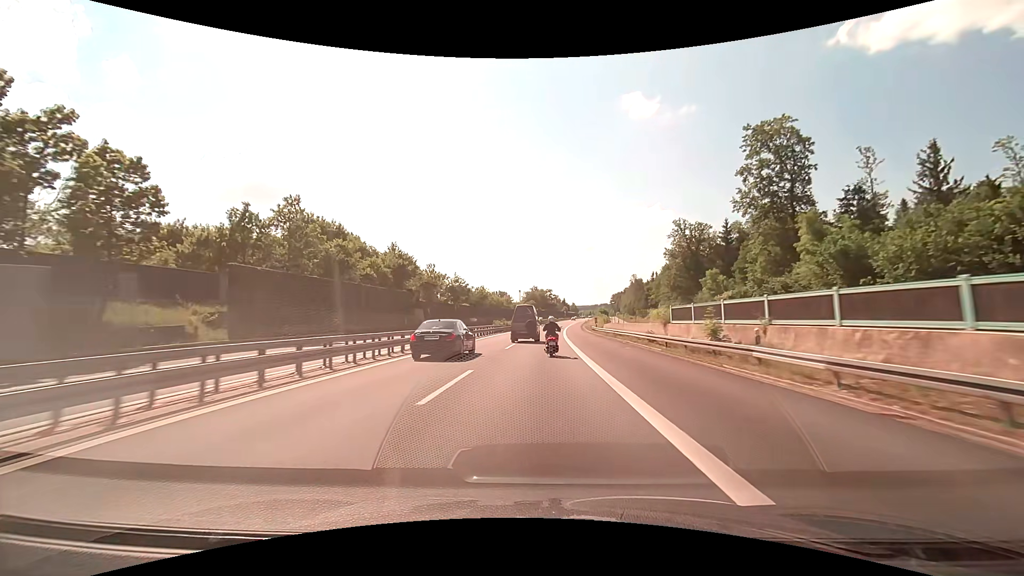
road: motorway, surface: asphalt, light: Day
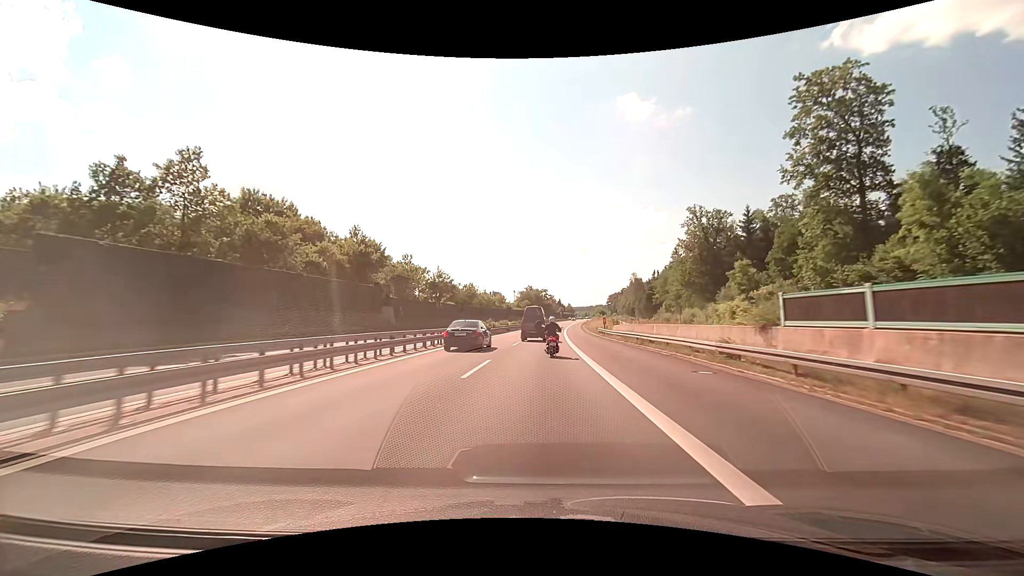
(+0.1, +14.0) m; +1°
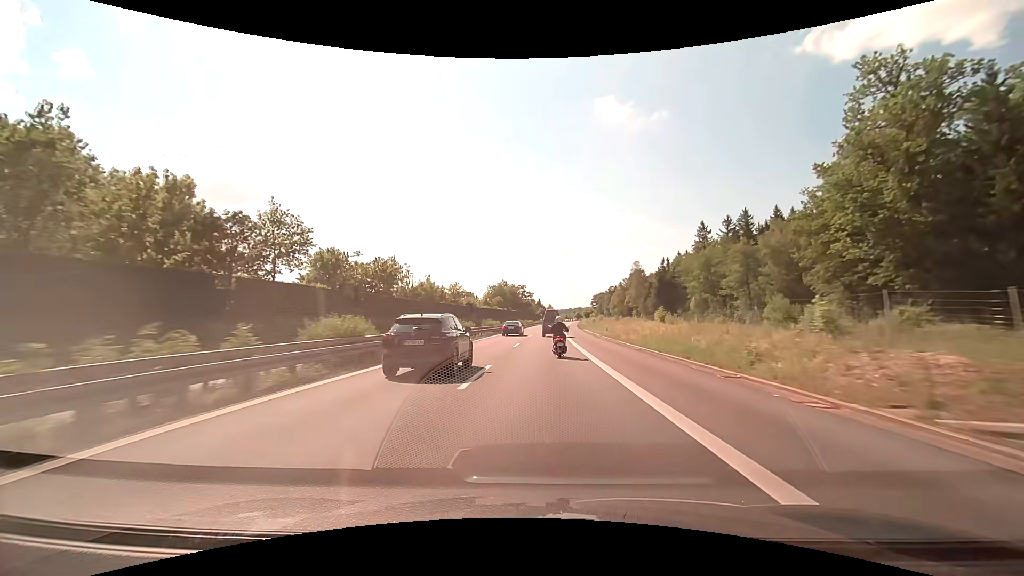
(+1.2, +56.3) m; +2°
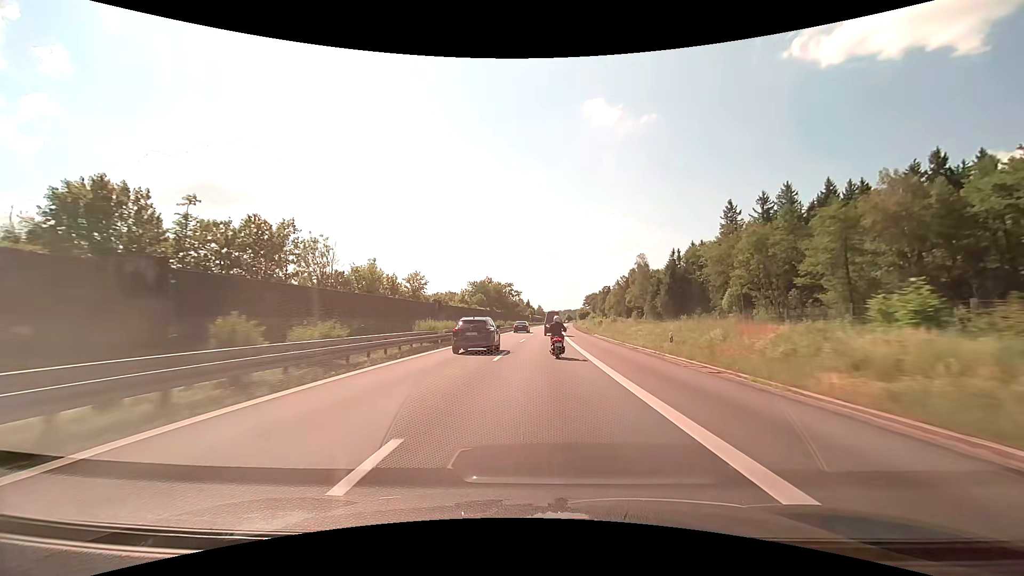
(+0.3, +28.4) m; +1°
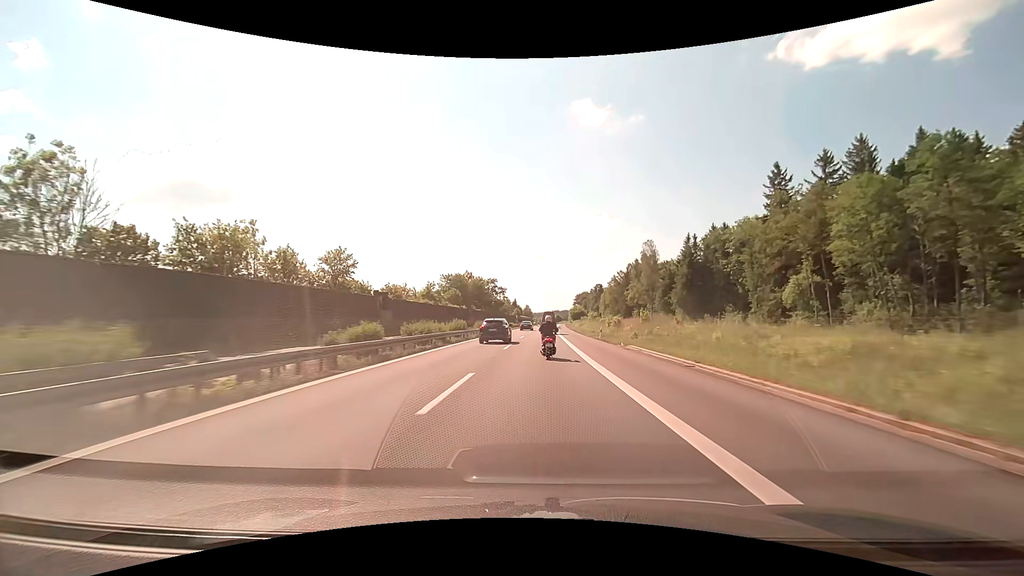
(+0.4, +28.5) m; +2°
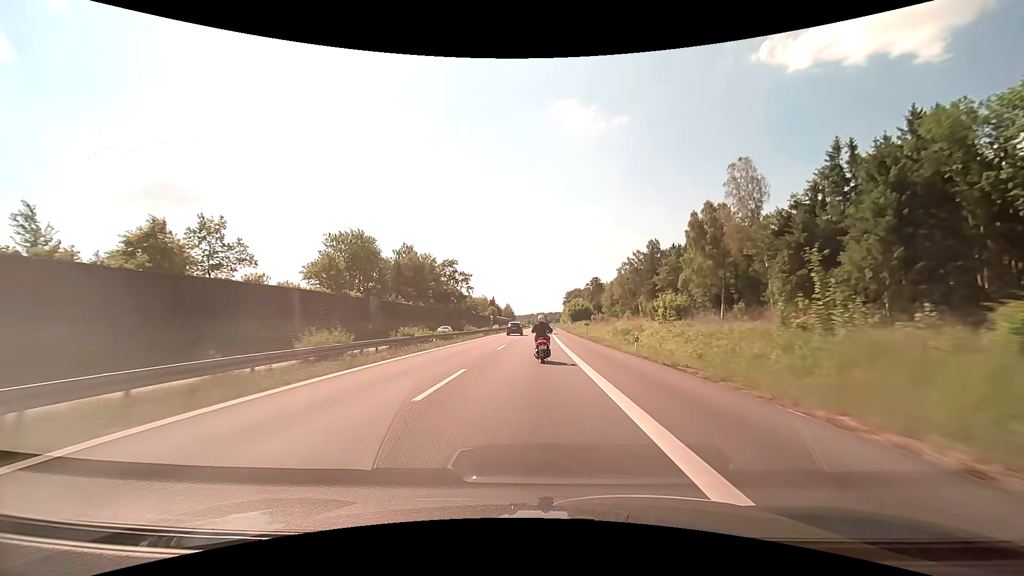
(+1.3, +70.6) m; +2°
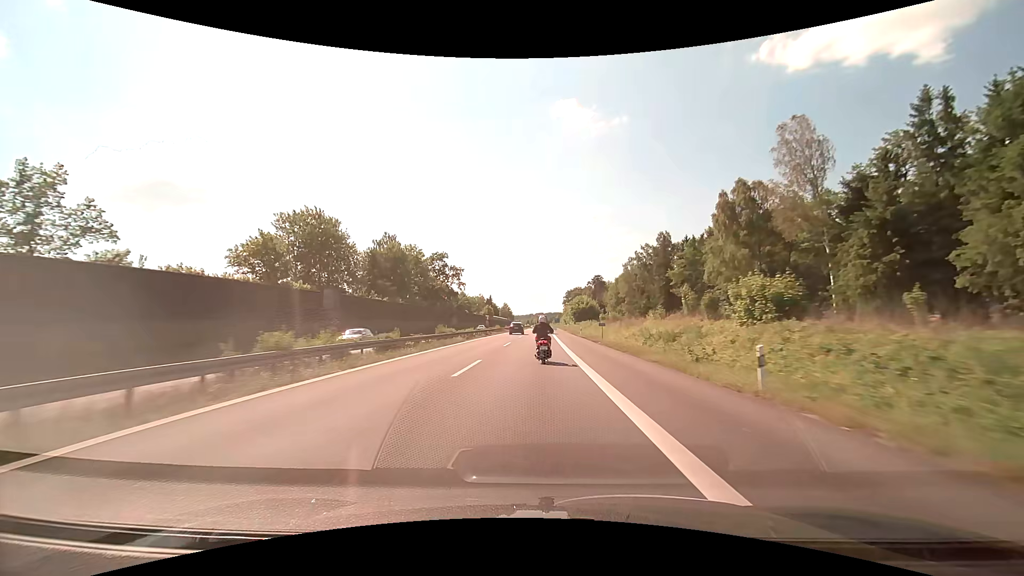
(0.0, +13.9) m; 0°
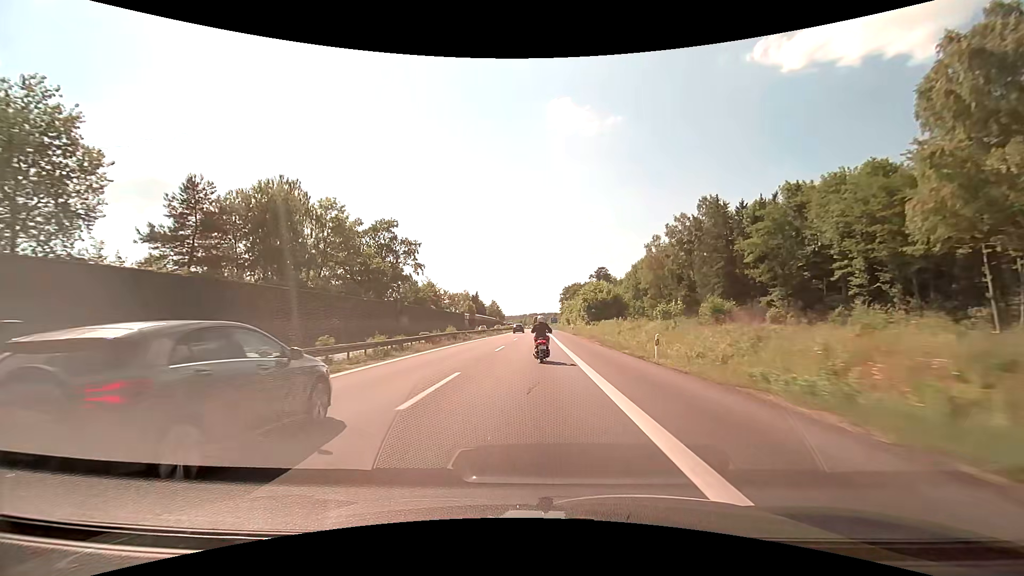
(+0.1, +41.0) m; +1°
(0, +10) (0, +20) (0, +30) (0, +40) (0, +50) (0, +60) (0, +70) (0, +80) (0, +90) (0, +100) m
